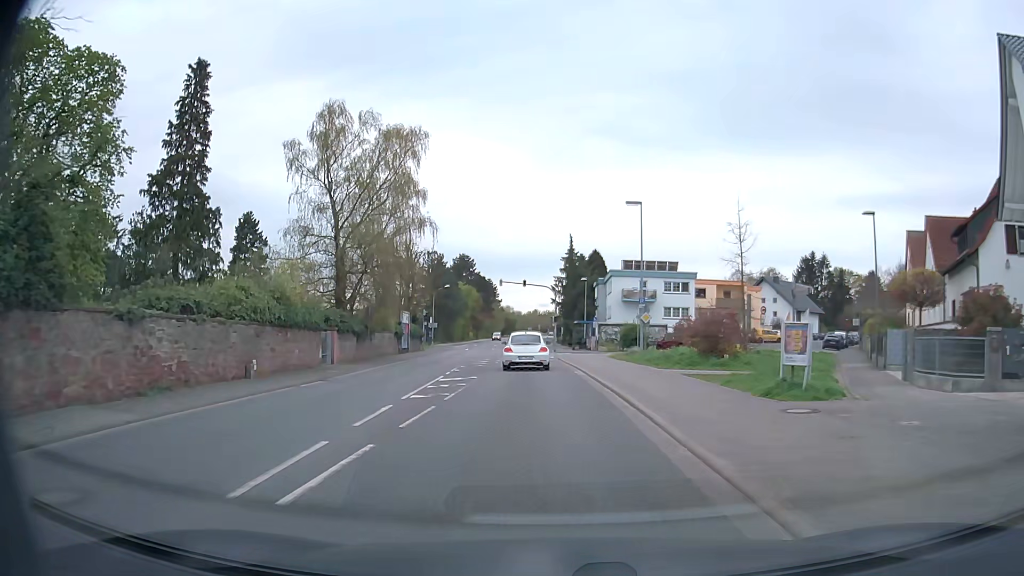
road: secondary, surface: asphalt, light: Day
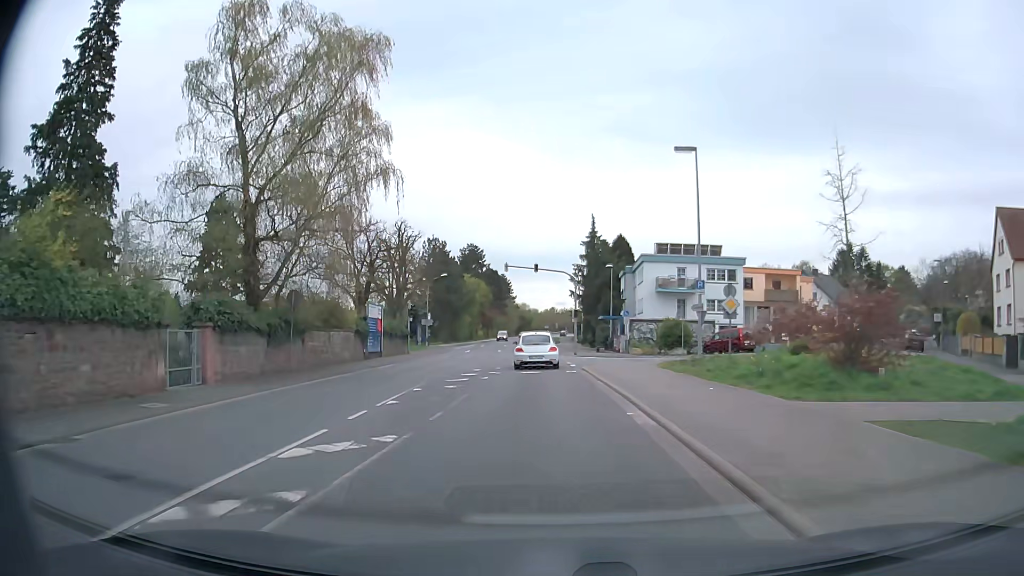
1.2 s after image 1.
(-0.1, +13.2) m; -1°
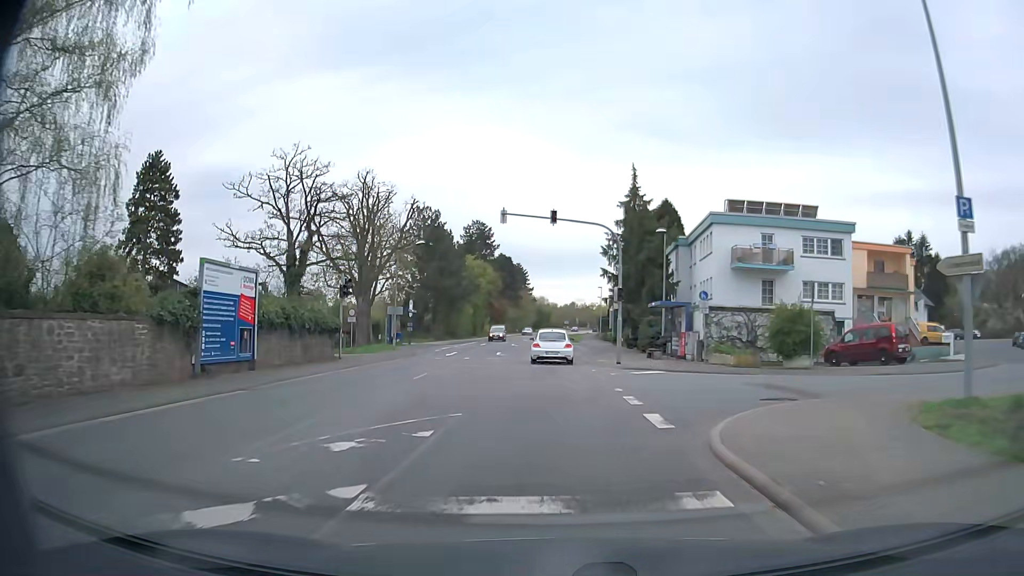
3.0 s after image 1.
(-0.4, +20.0) m; -2°
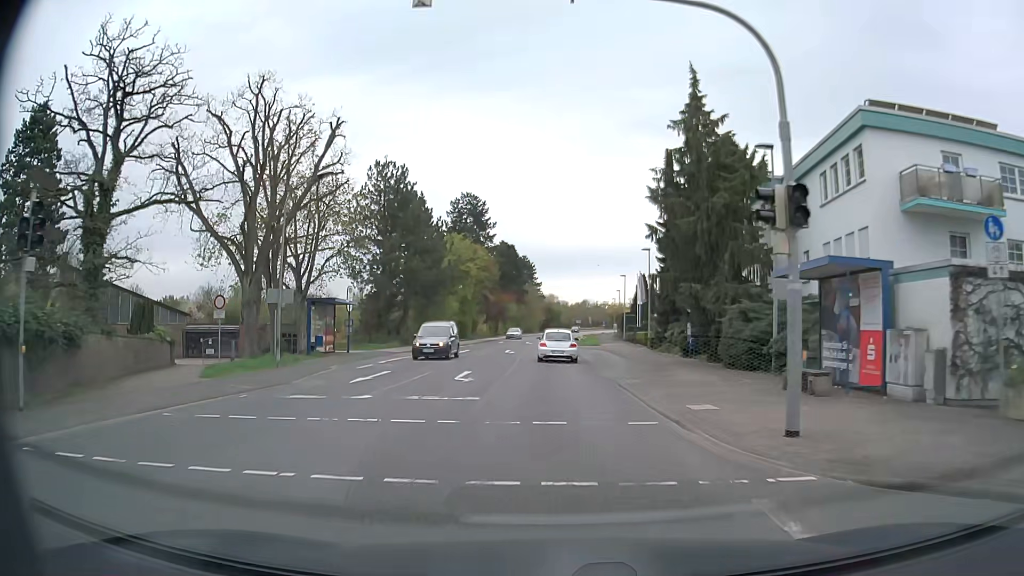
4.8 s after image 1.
(-0.1, +20.4) m; -1°
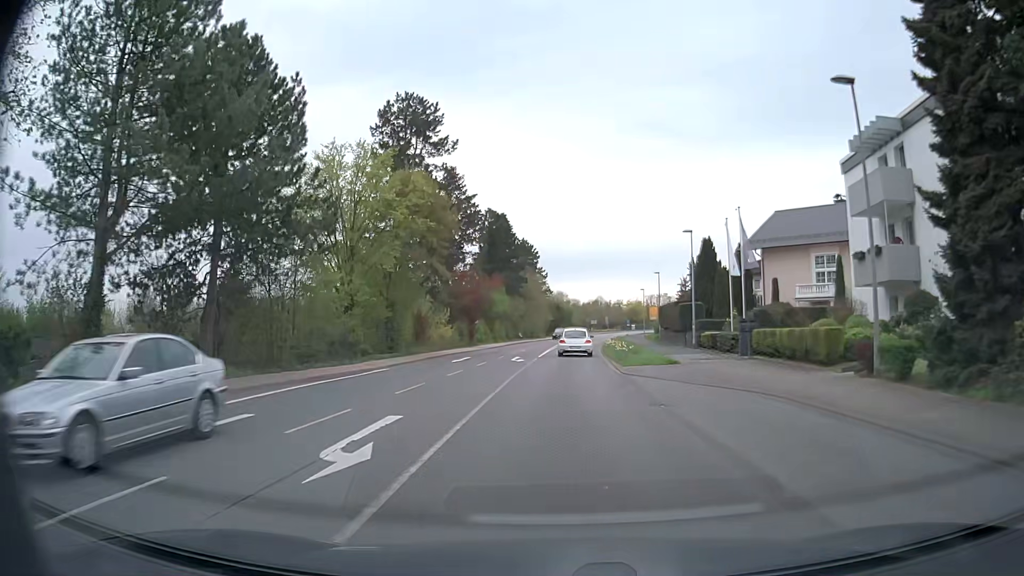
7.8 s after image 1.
(-0.3, +35.3) m; -1°
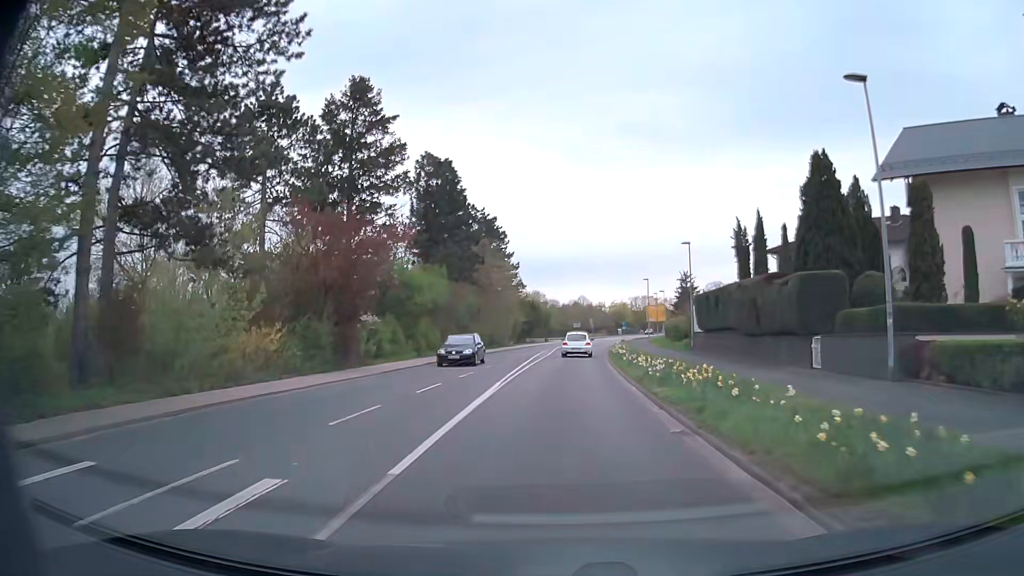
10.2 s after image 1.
(+0.5, +29.1) m; +2°
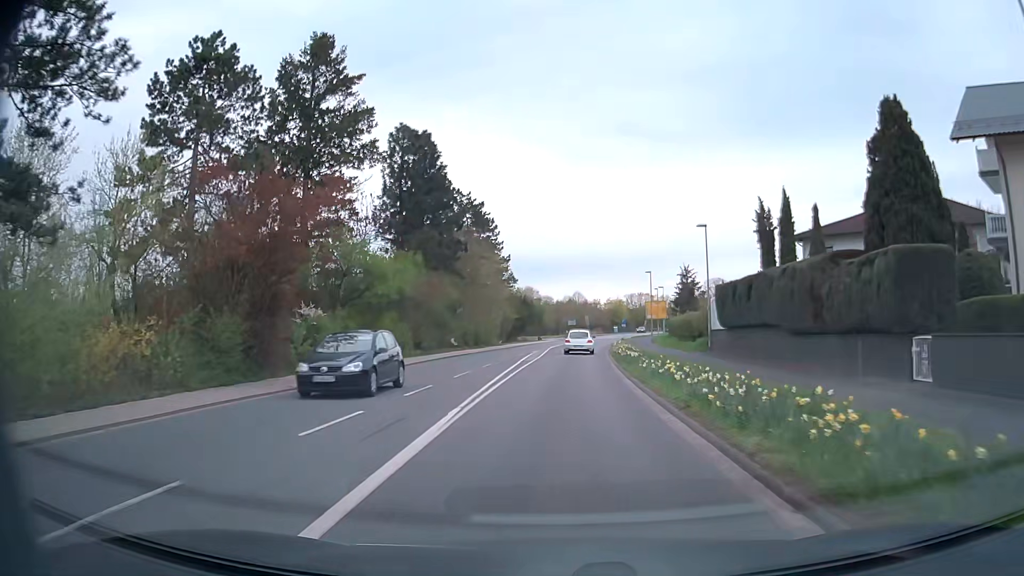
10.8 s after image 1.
(0.0, +7.4) m; +1°
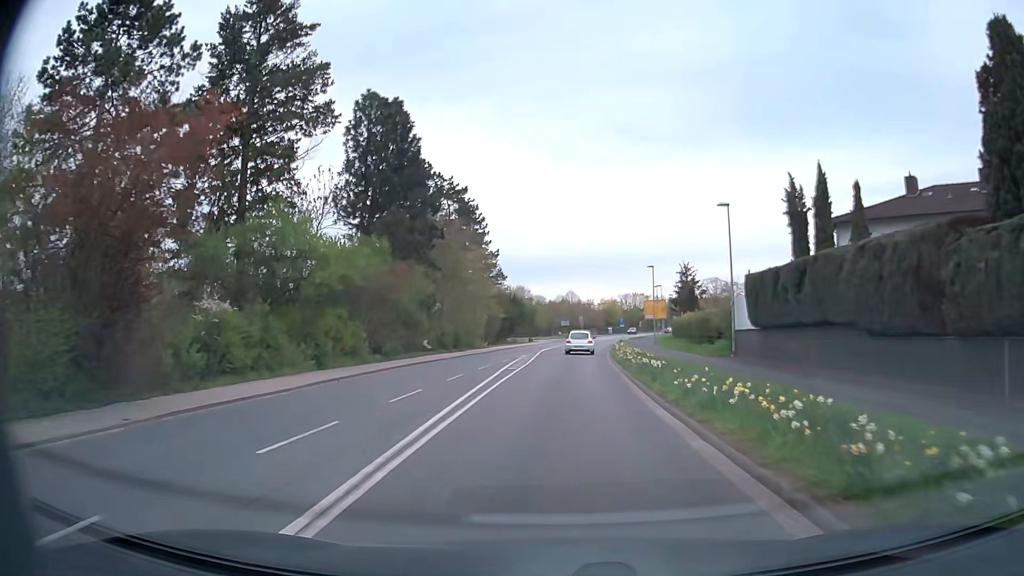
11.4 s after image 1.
(0.0, +7.4) m; +1°
(0, +10) (0, +20) (+1, +30) (+1, +40) (+2, +50) (+3, +60) (+4, +70) (+5, +80) (+7, +90) (+8, +100) m
